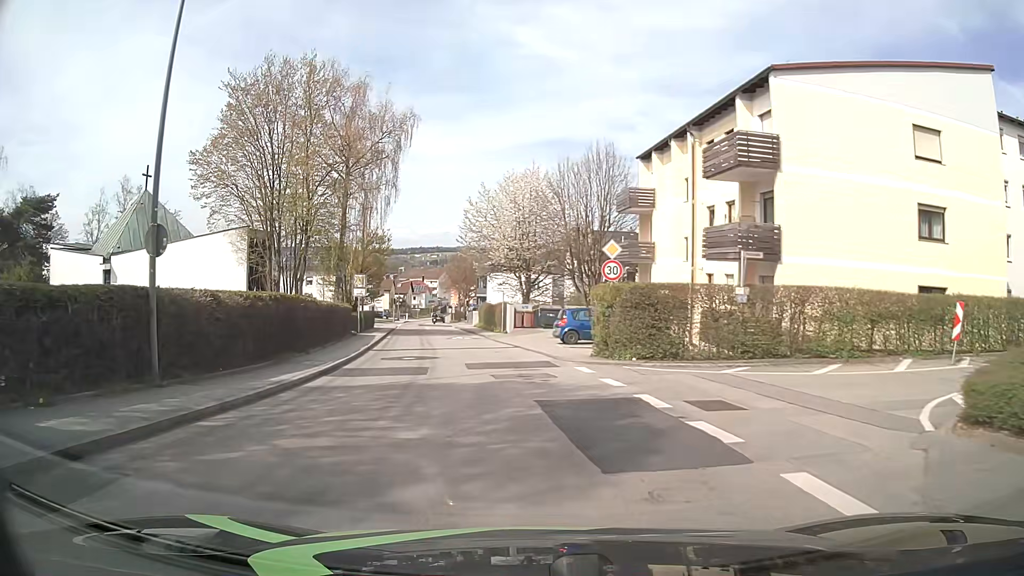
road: unclassified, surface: asphalt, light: Day
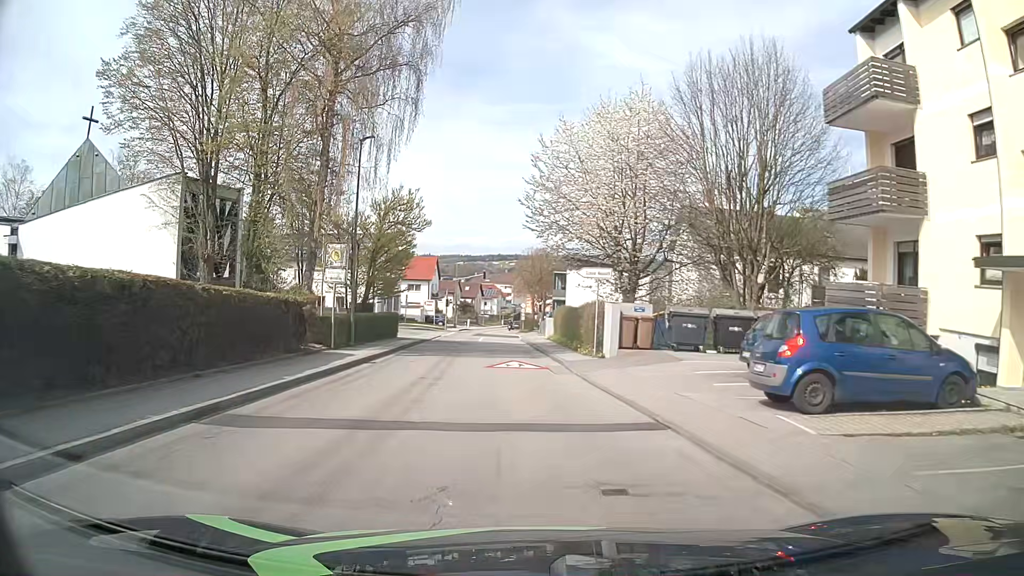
(-1.1, +19.5) m; -6°
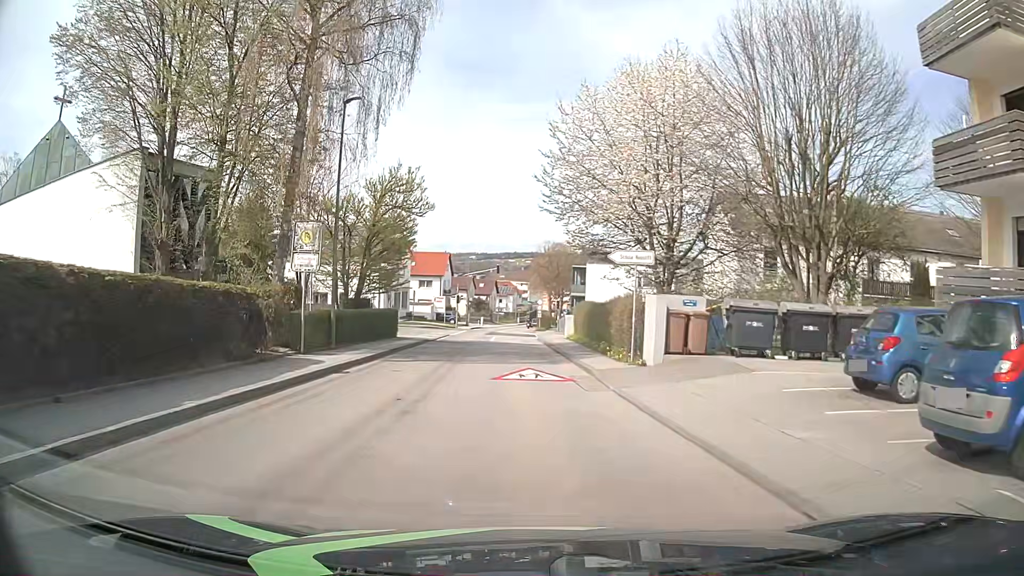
(-0.1, +4.9) m; -2°
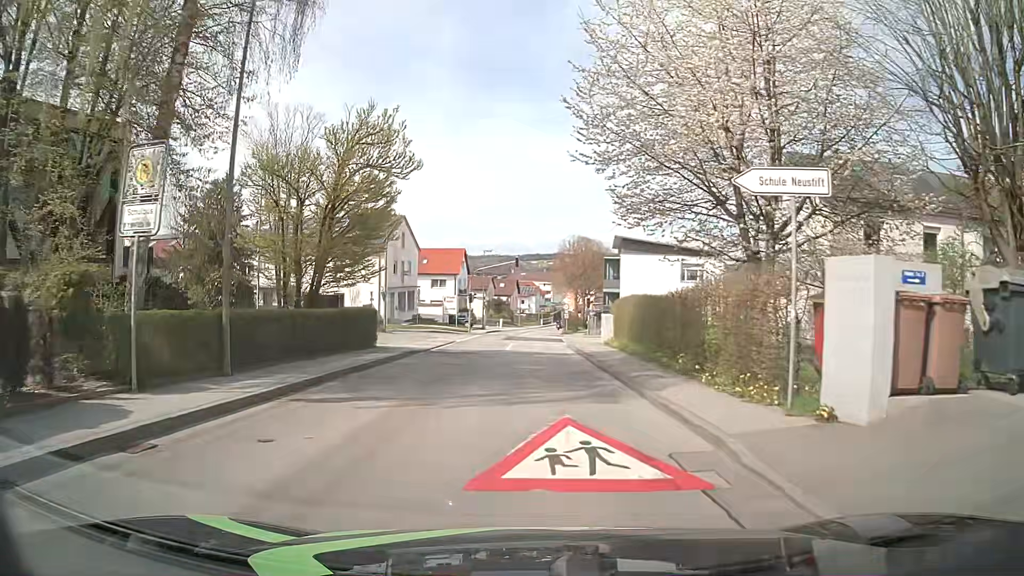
(-0.2, +9.7) m; -2°
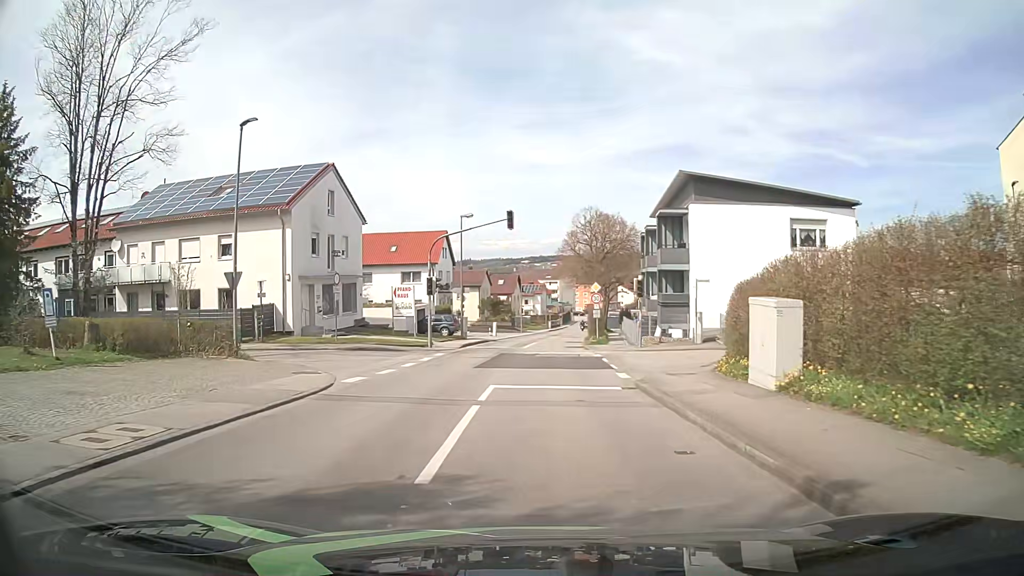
(-0.1, +24.1) m; 0°
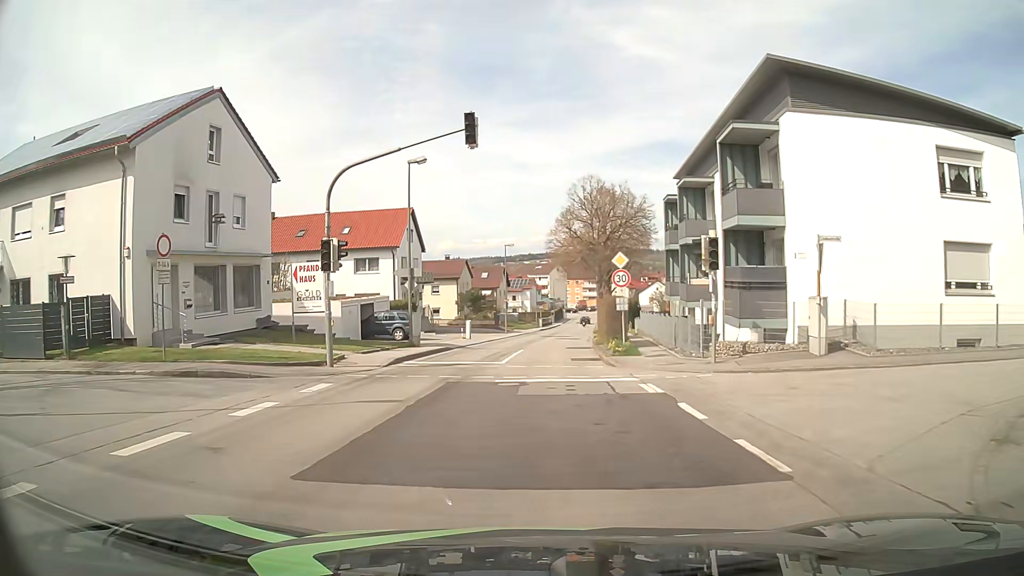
(+0.1, +14.4) m; +1°
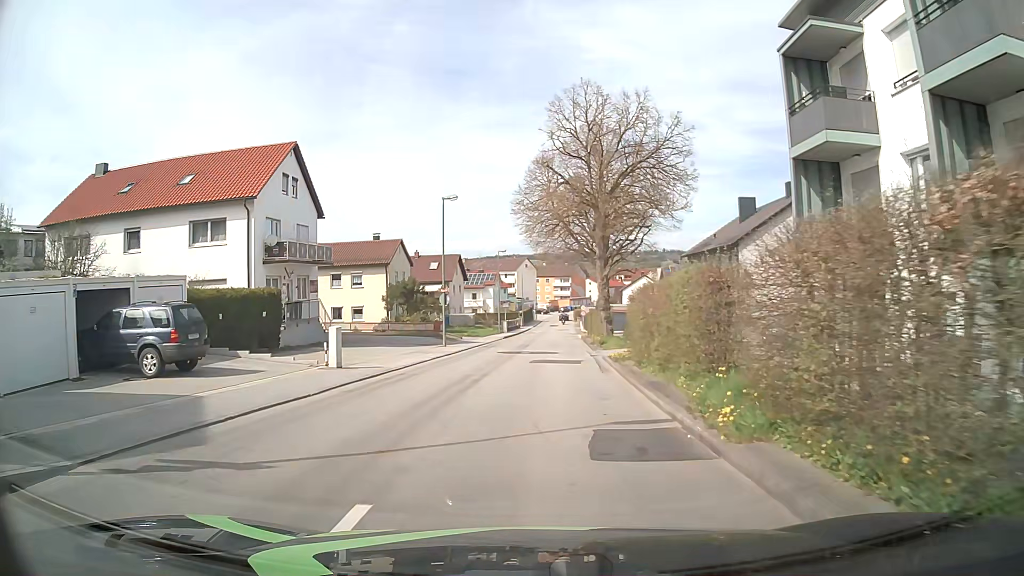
(+0.4, +23.9) m; +3°
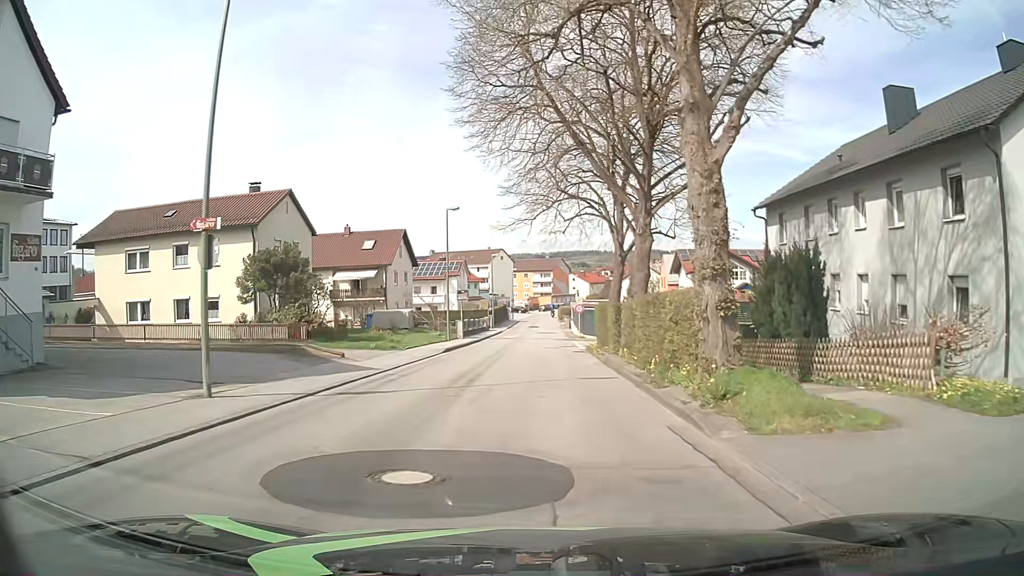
(+0.4, +24.2) m; +2°
(0, +10) (0, +20) (0, +30) (0, +40) (0, +50) (+1, +60) (+1, +70) (+1, +80) (+1, +90) (+1, +100) m
